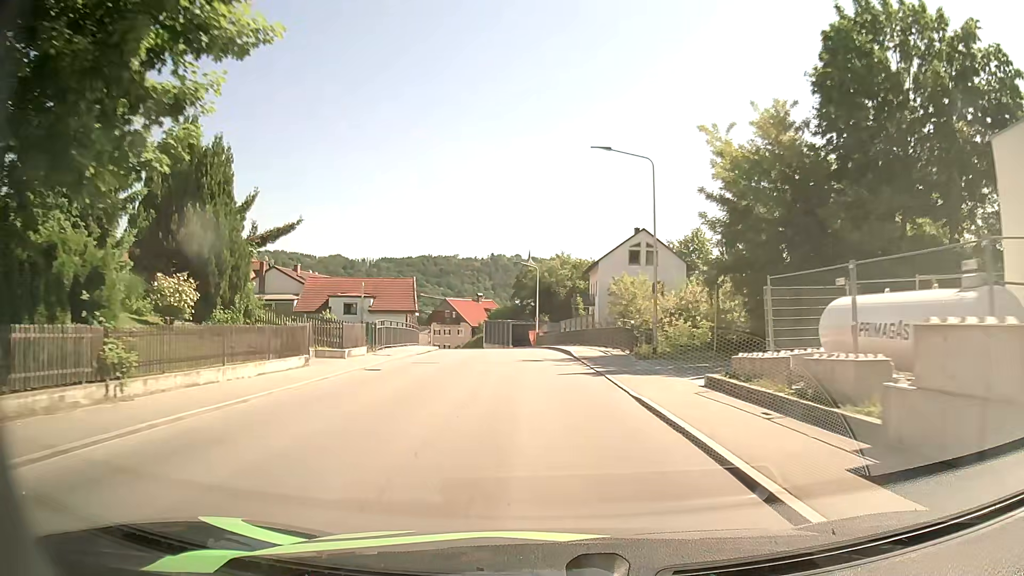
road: tertiary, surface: asphalt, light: Day
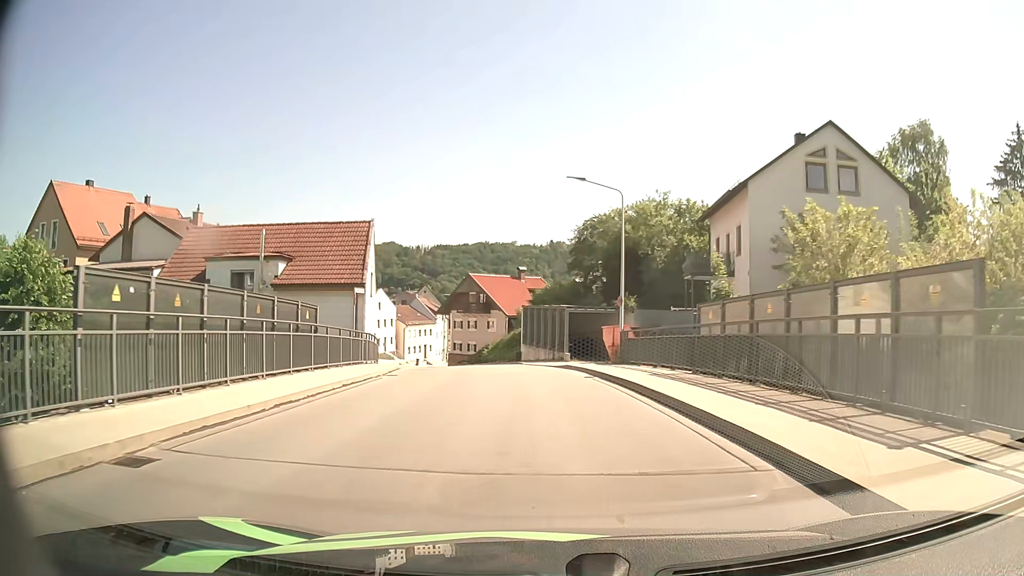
(-0.8, +32.4) m; -4°
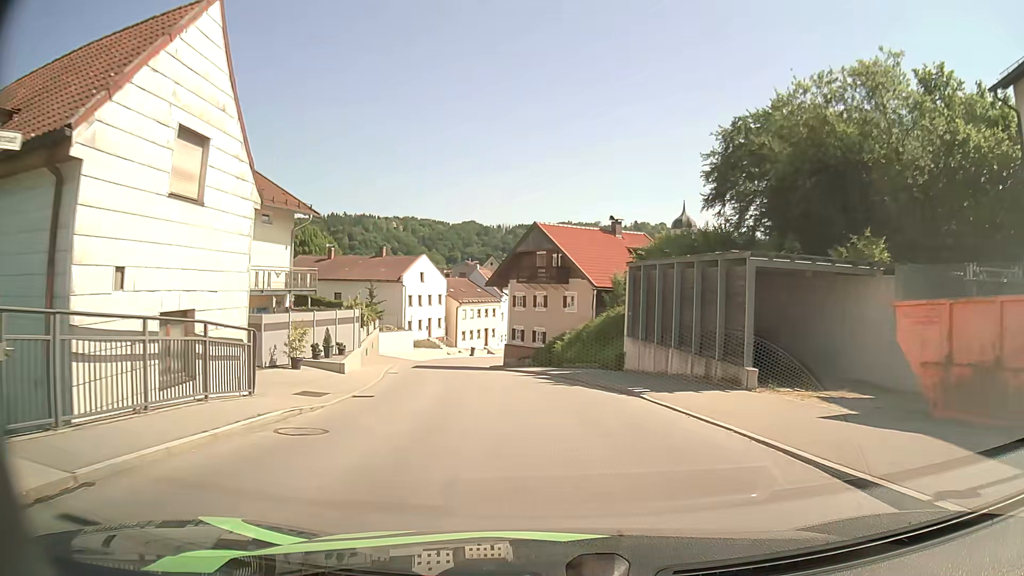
(-1.3, +22.7) m; -6°
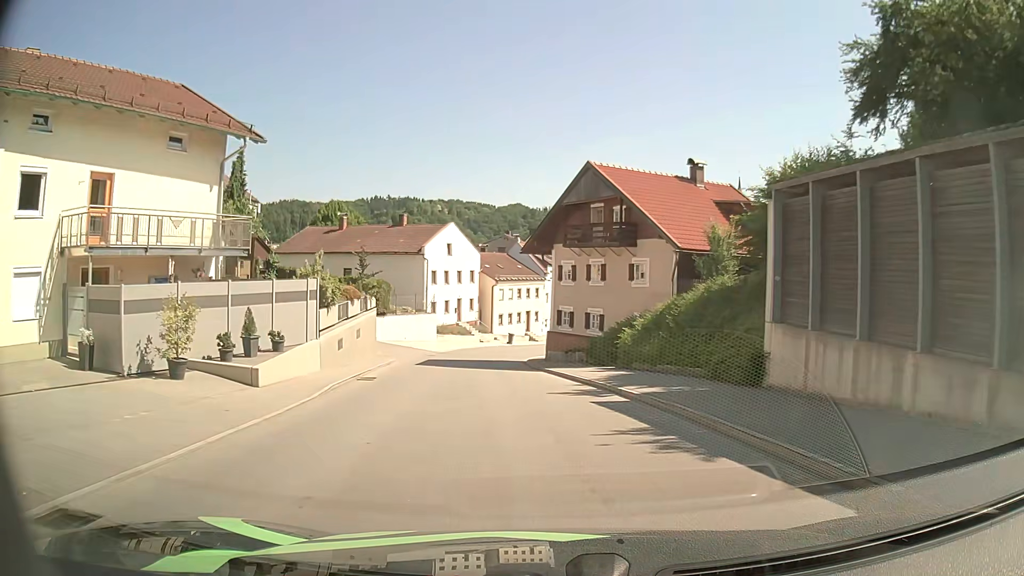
(-0.4, +11.5) m; -4°
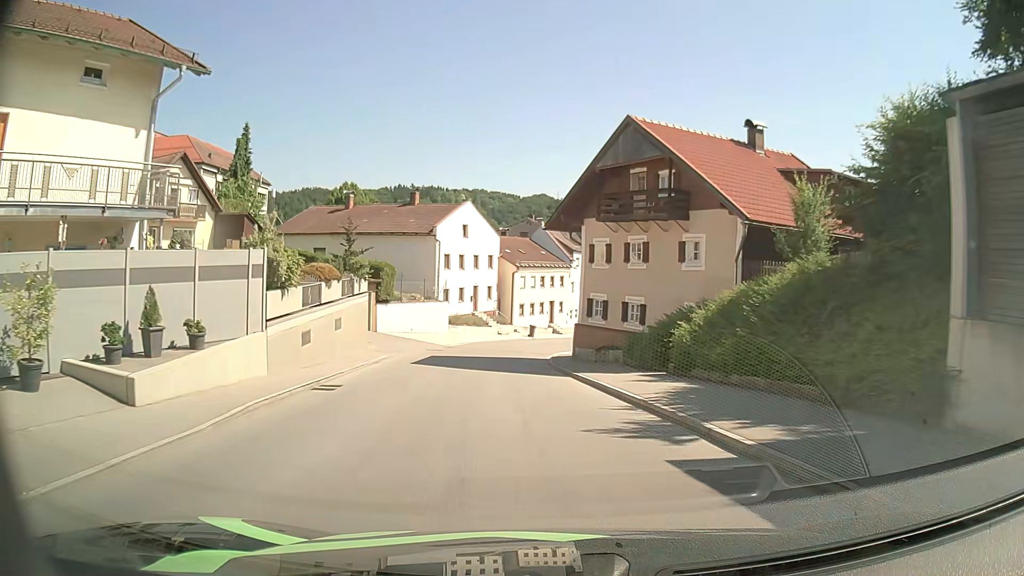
(-0.1, +5.6) m; -2°
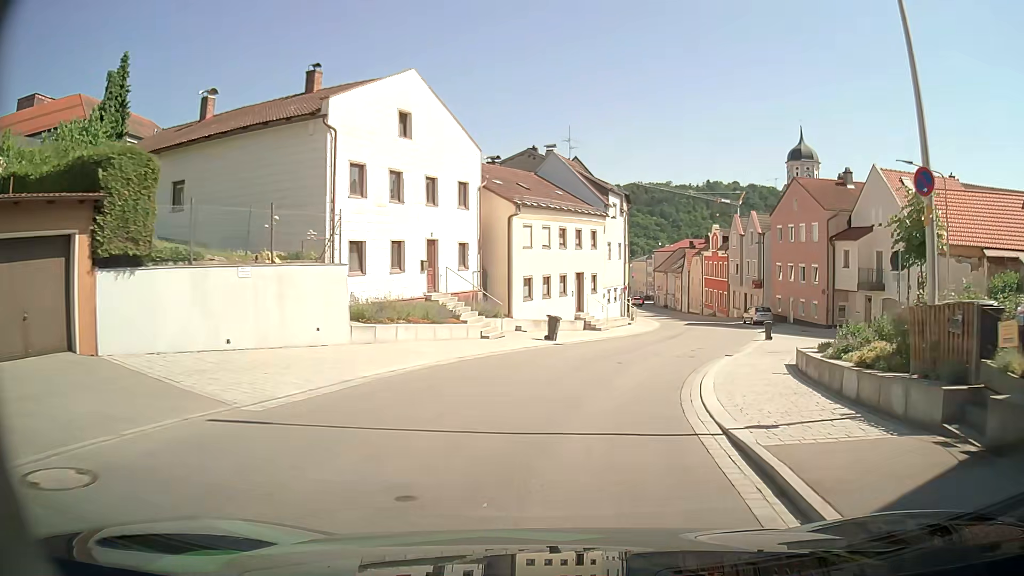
(-1.3, +27.1) m; +1°
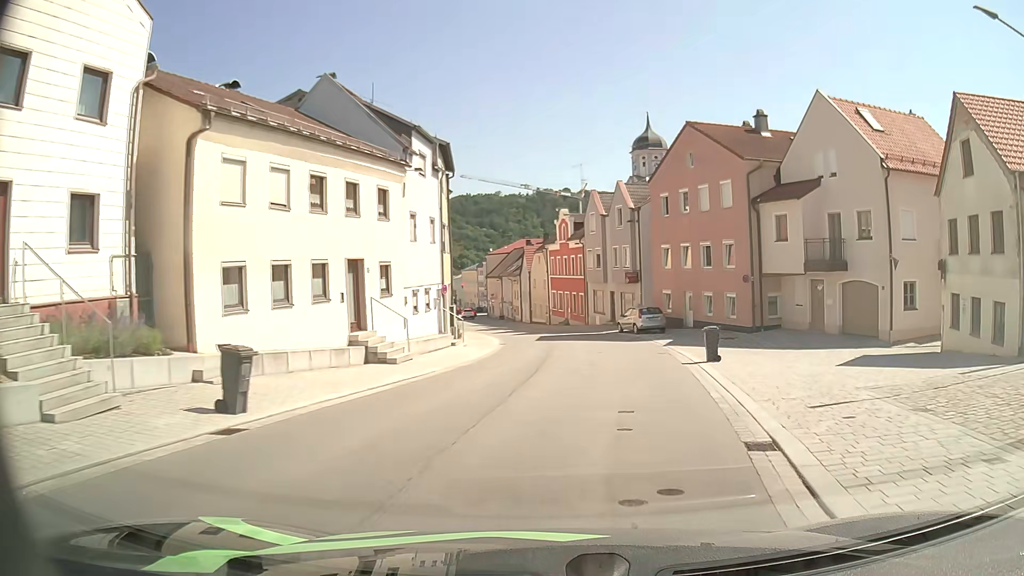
(+1.7, +16.0) m; +13°
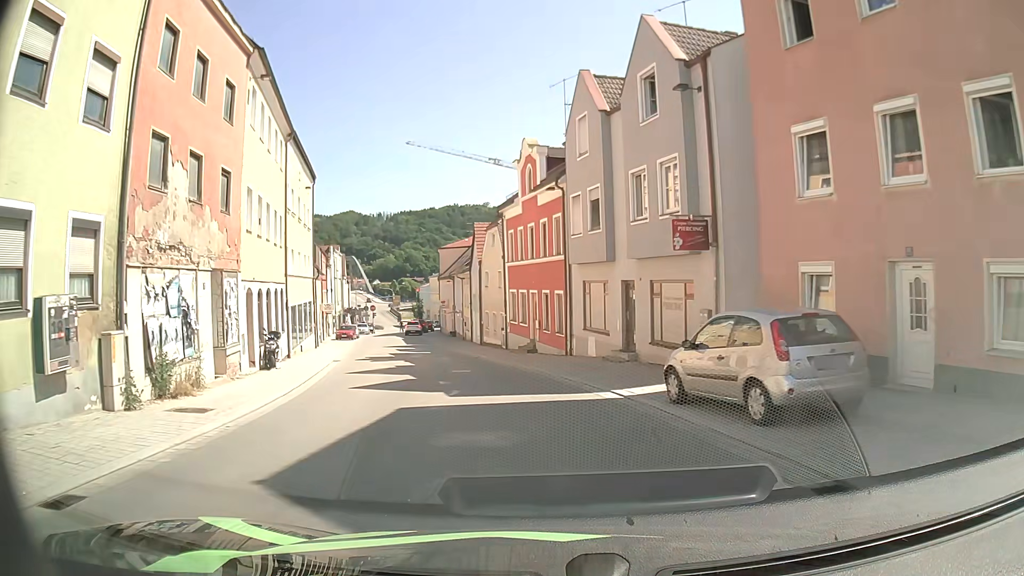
(+1.8, +26.9) m; +1°
